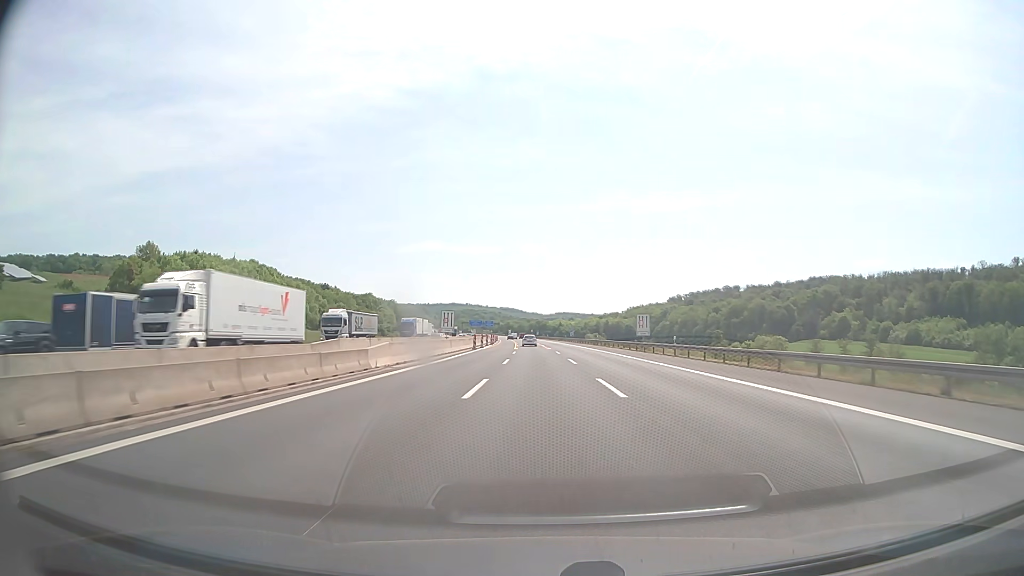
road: motorway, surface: asphalt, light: Day
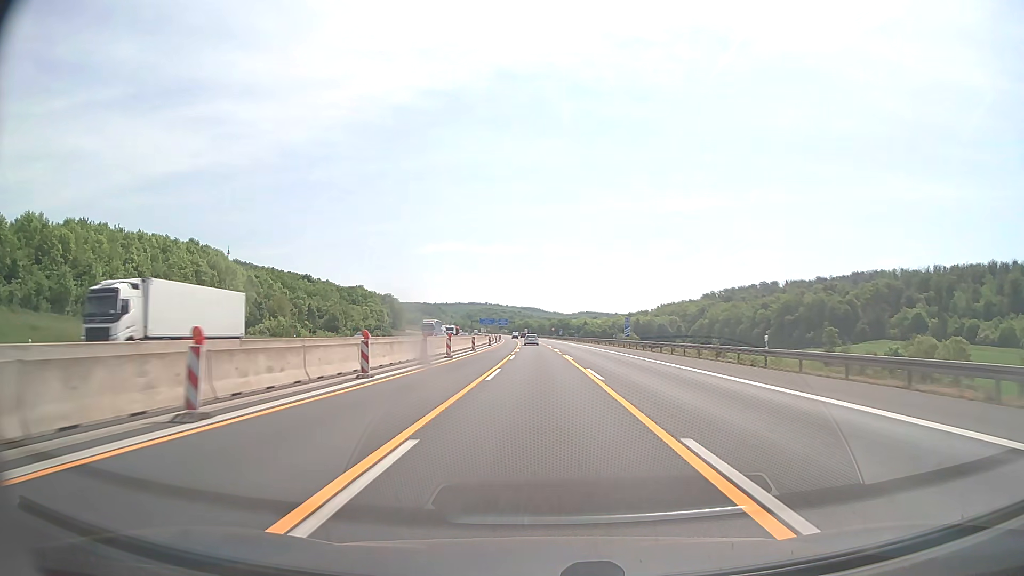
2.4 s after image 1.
(-0.8, +65.8) m; -2°
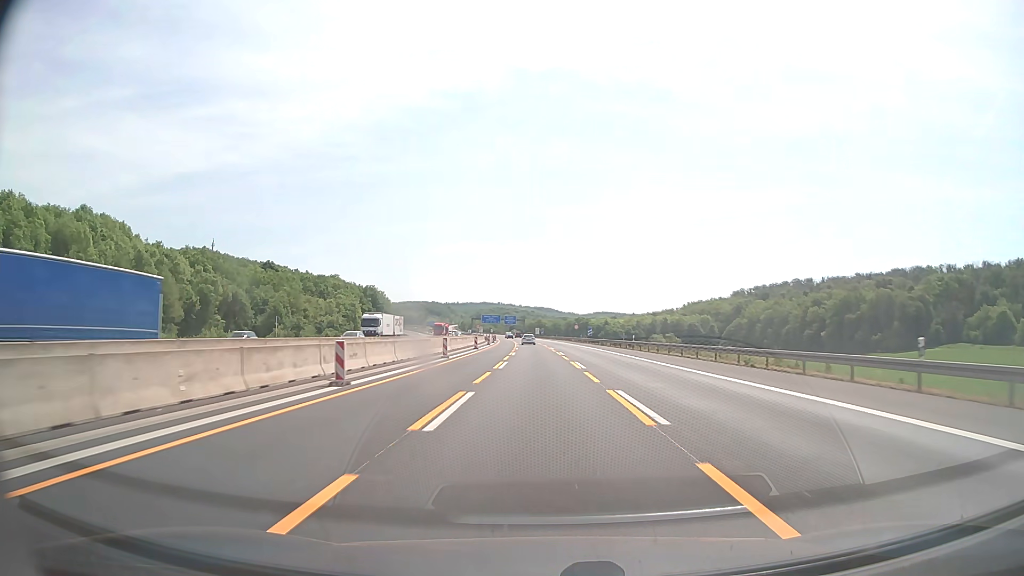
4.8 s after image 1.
(-0.7, +64.2) m; -1°
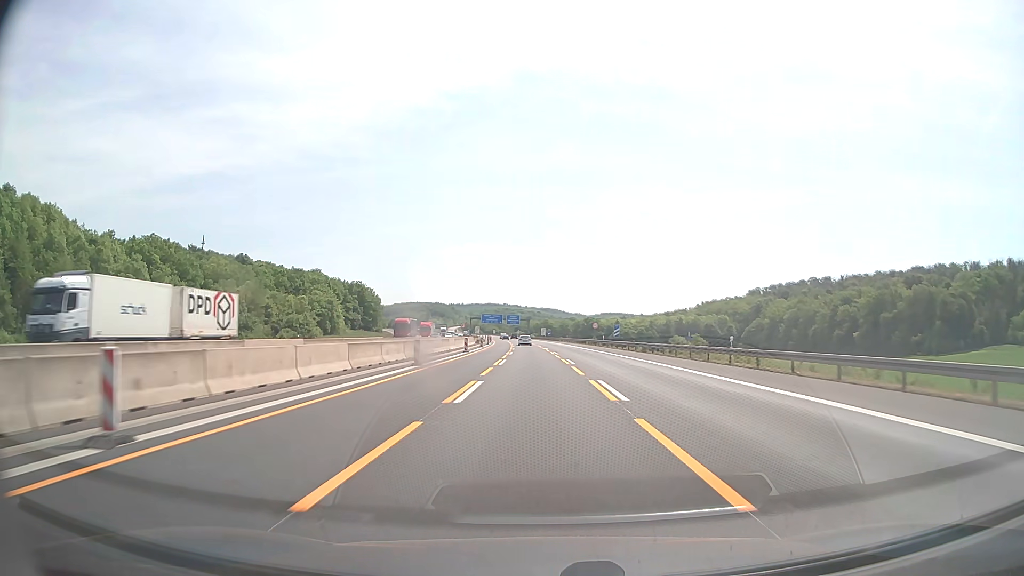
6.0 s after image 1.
(-0.2, +31.5) m; -1°
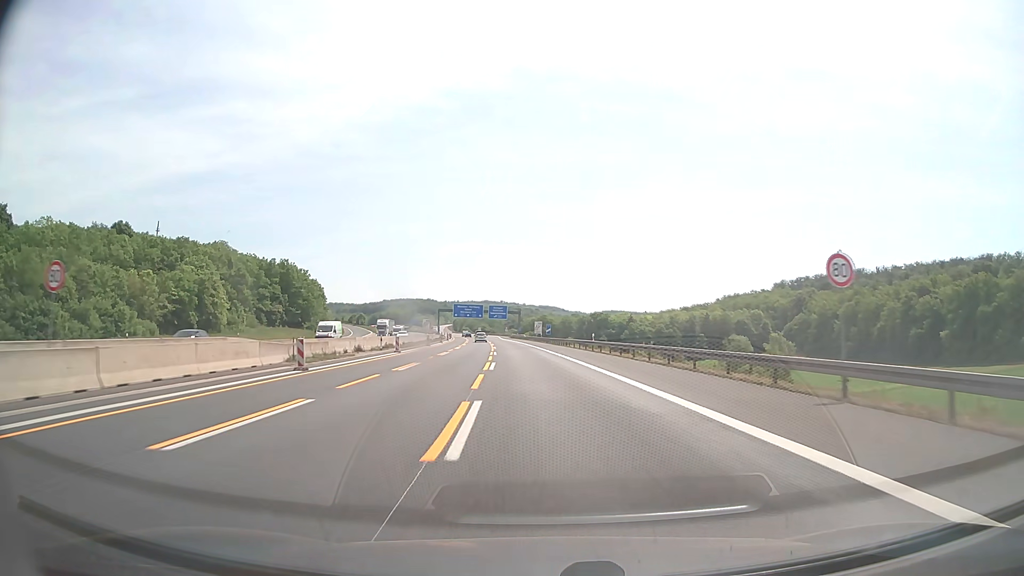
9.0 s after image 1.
(+0.7, +77.7) m; 0°
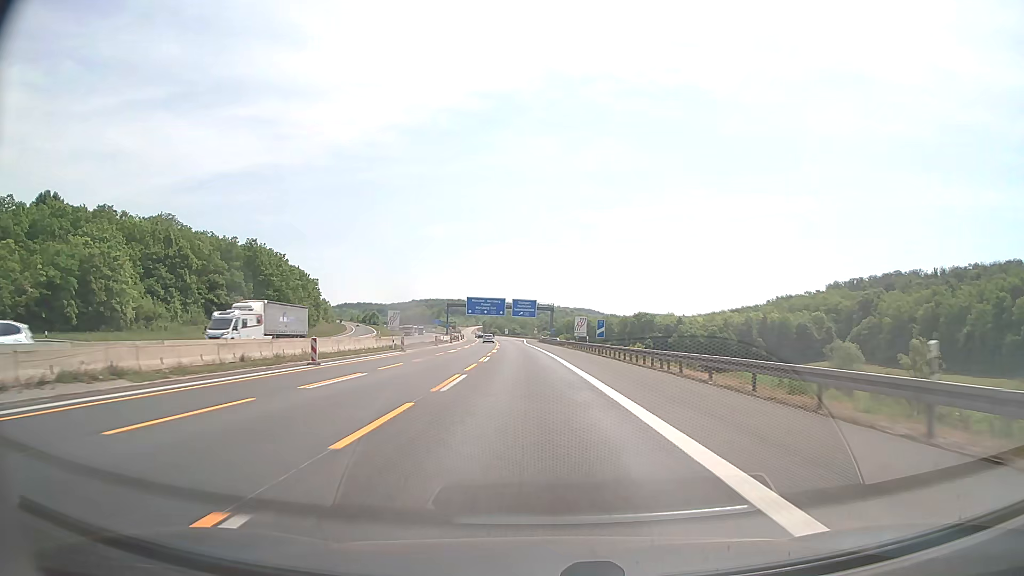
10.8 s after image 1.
(-1.1, +44.5) m; -3°
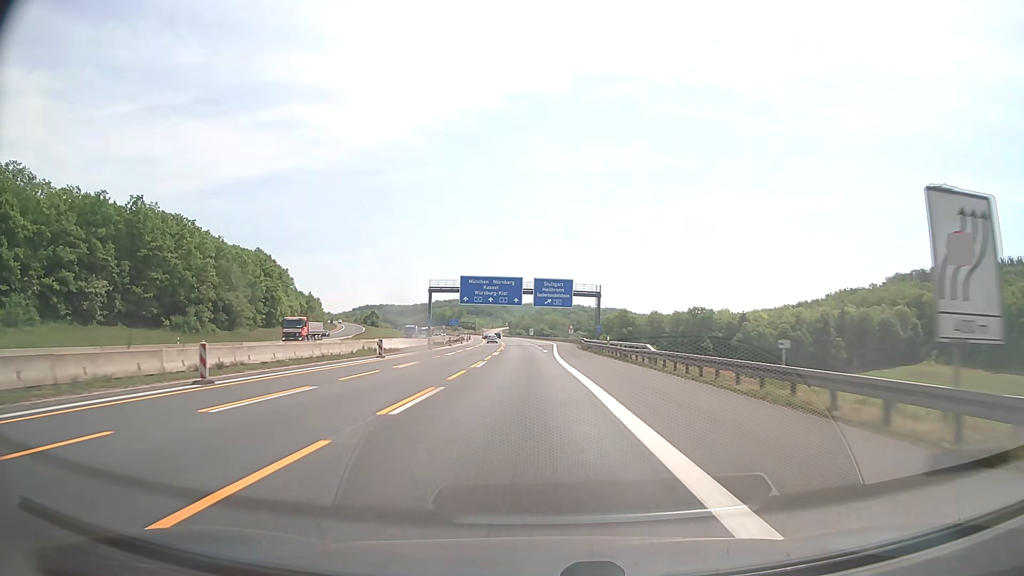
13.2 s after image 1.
(-1.6, +58.9) m; -3°
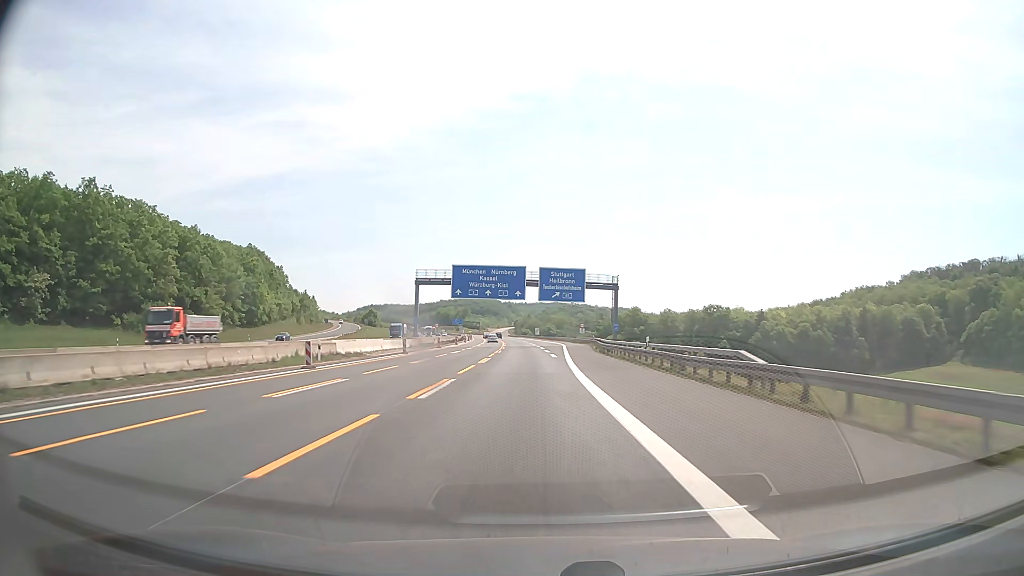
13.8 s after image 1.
(-0.1, +14.7) m; -1°
(0, +10) (0, +20) (0, +30) (-1, +40) (-1, +50) (-1, +60) (-2, +70) (-2, +80) (-3, +90) (-3, +100) m
